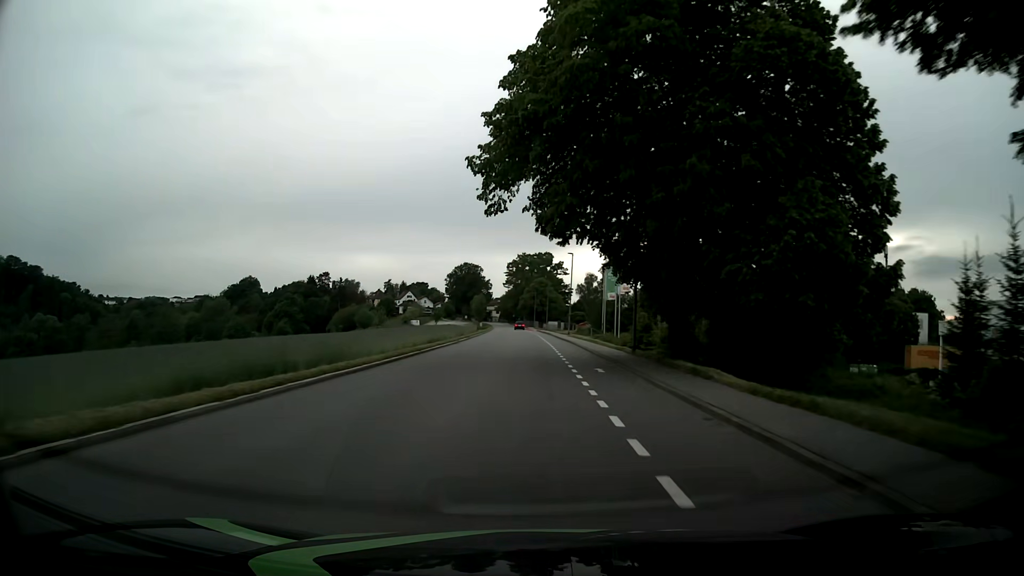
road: tertiary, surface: asphalt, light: Day
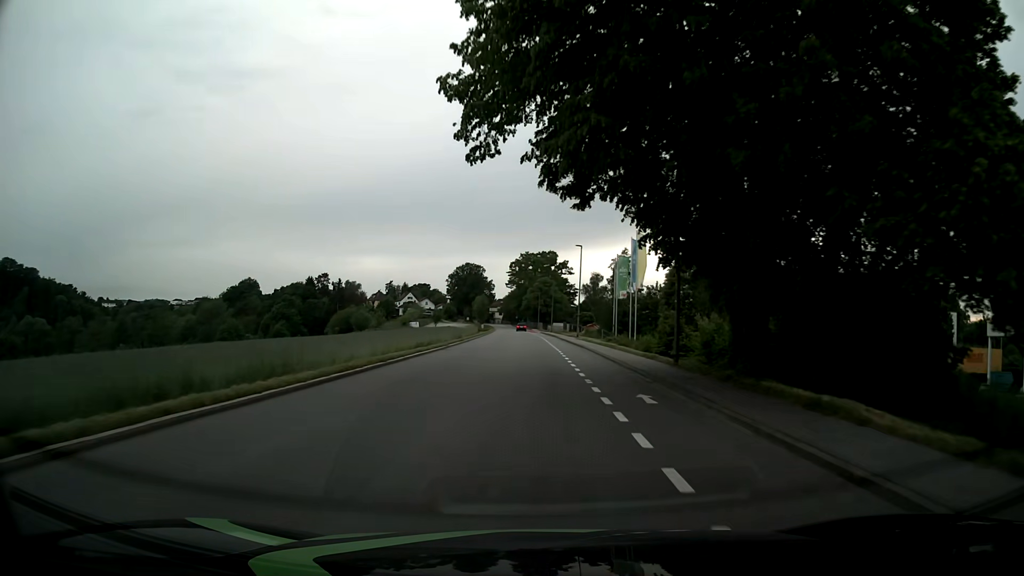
(0.0, +7.6) m; 0°
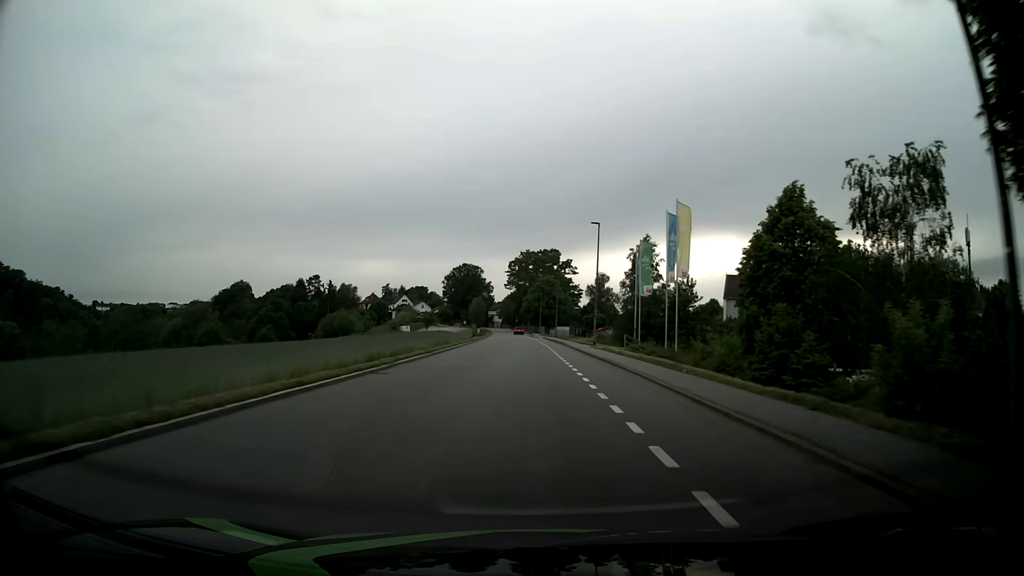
(-0.1, +15.0) m; -1°
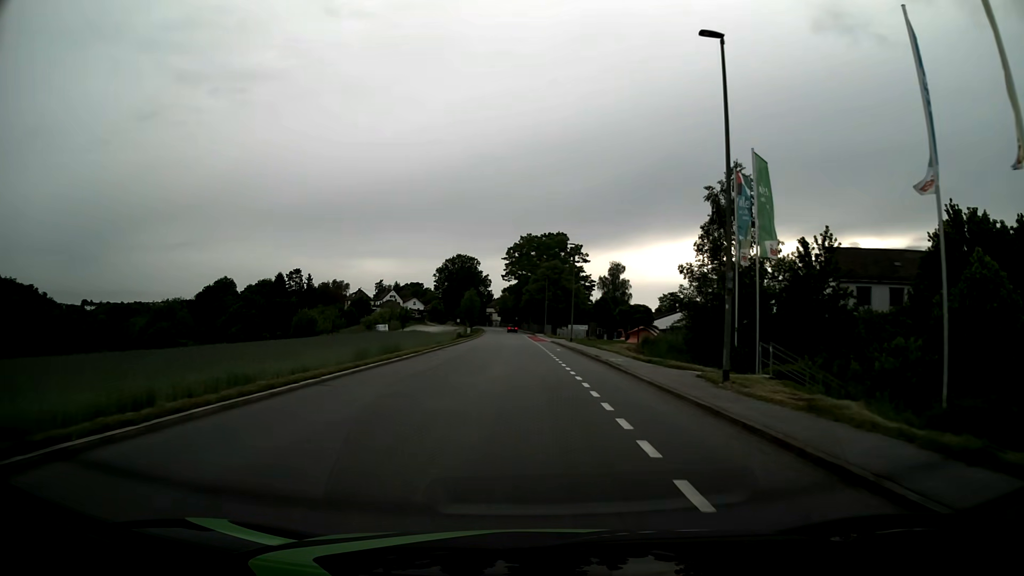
(+0.3, +29.7) m; 0°
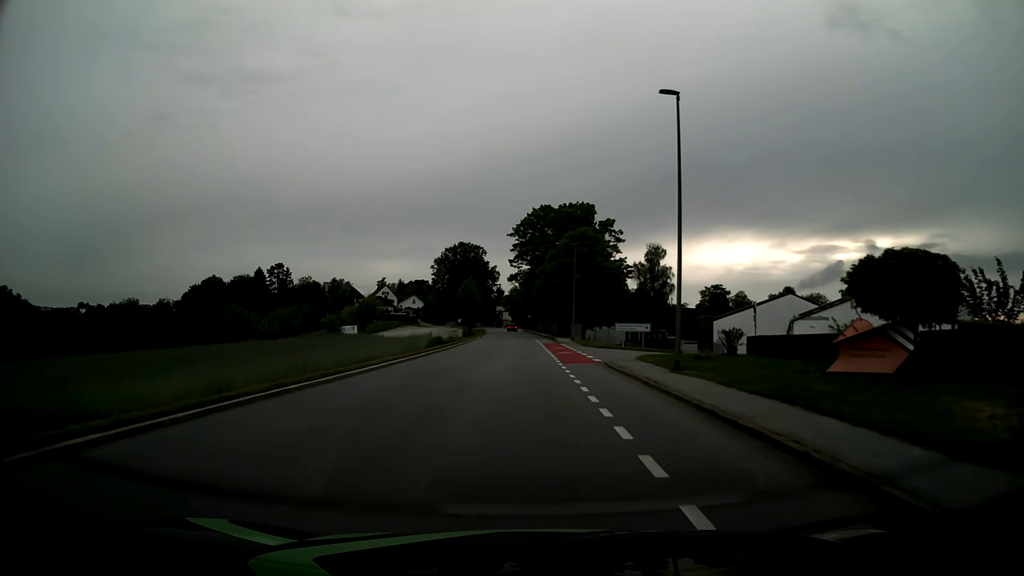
(-0.3, +37.0) m; -1°
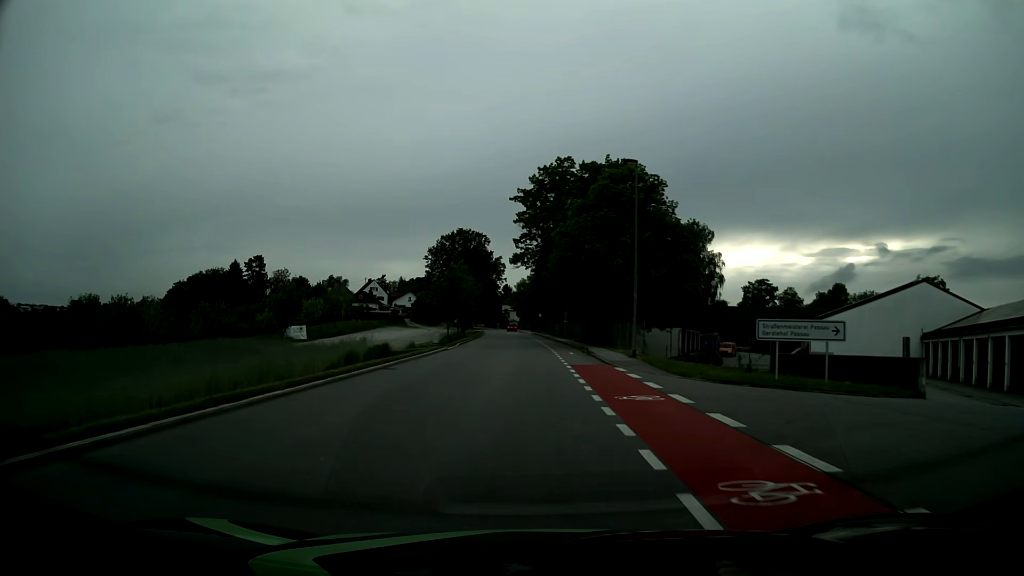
(-0.2, +29.8) m; -1°
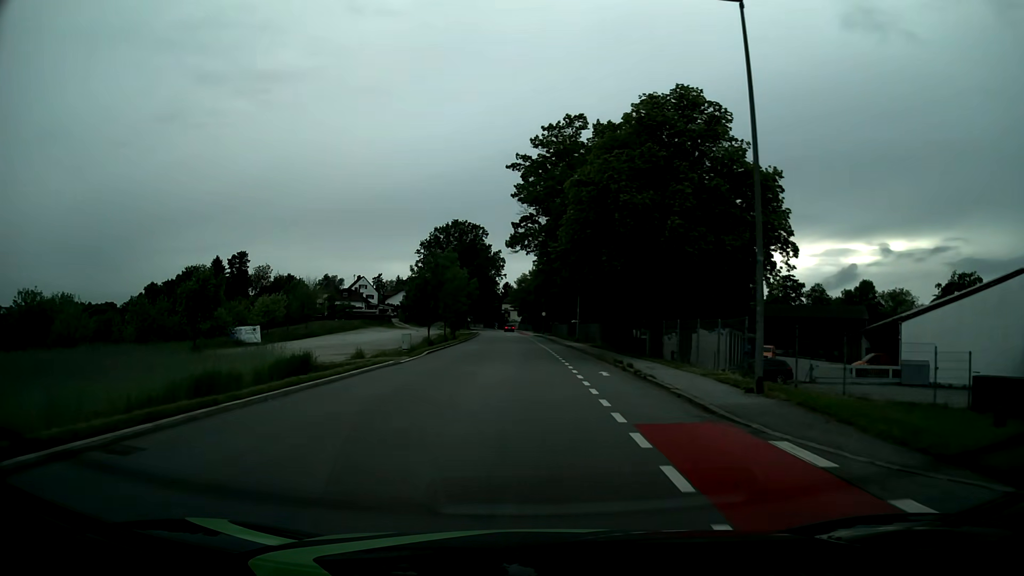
(0.0, +15.0) m; 0°
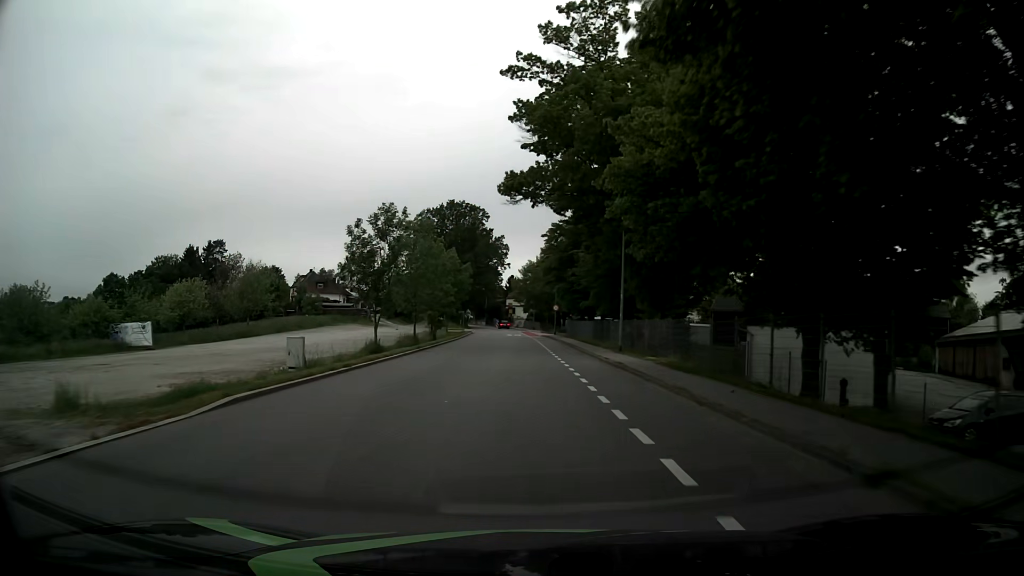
(-0.1, +21.9) m; -1°
(0, +10) (0, +20) (0, +30) (0, +40) (0, +50) (0, +60) (-1, +70) (-1, +80) (-2, +90) (-2, +100) m
